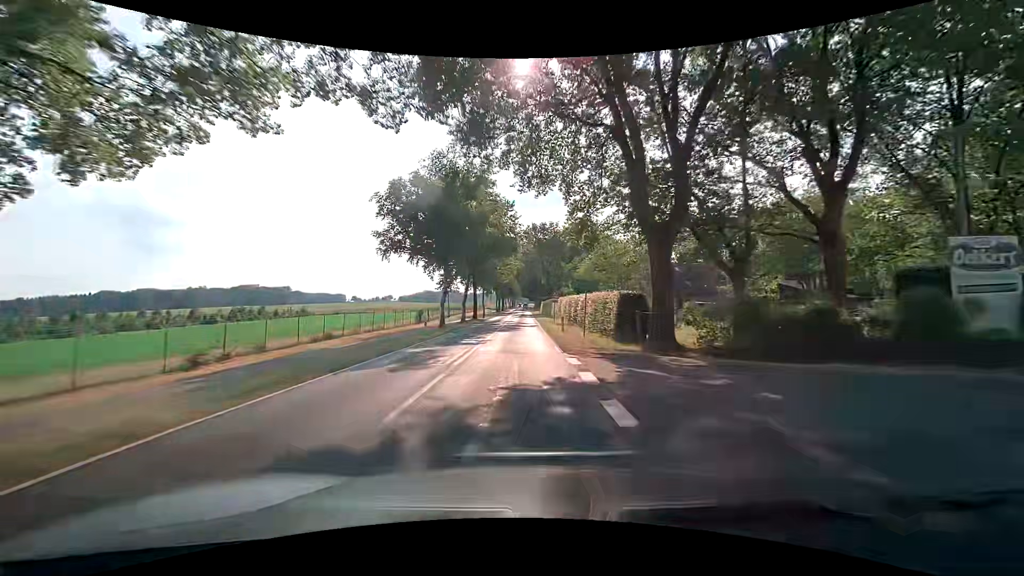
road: tertiary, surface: asphalt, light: Day
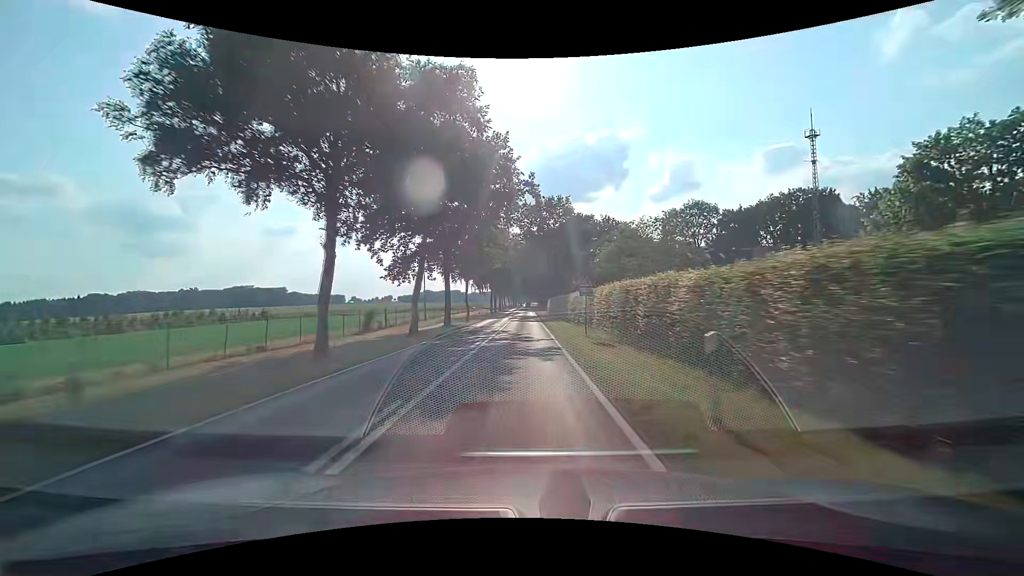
(-0.2, +21.5) m; -1°
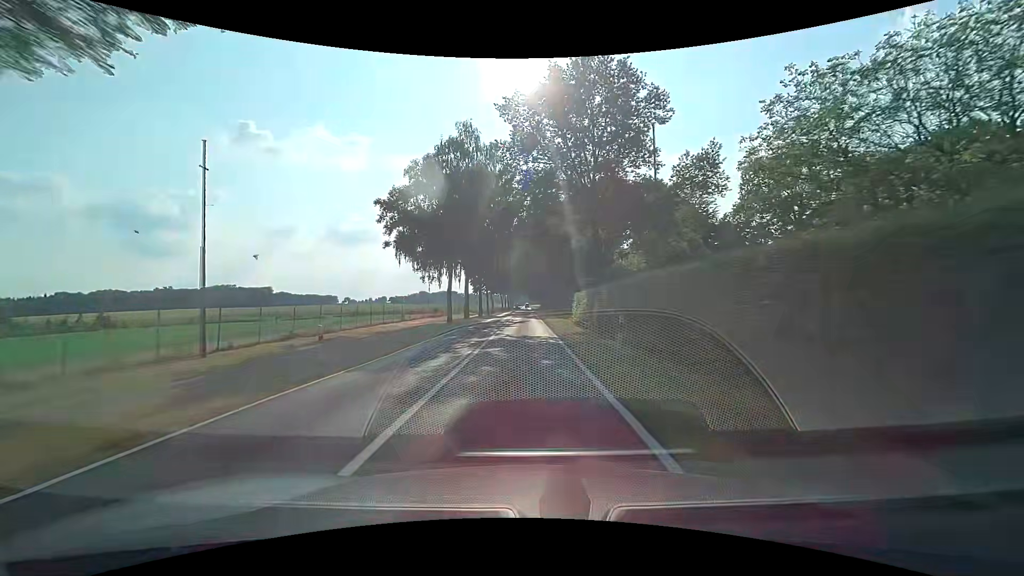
(+0.7, +43.1) m; +1°
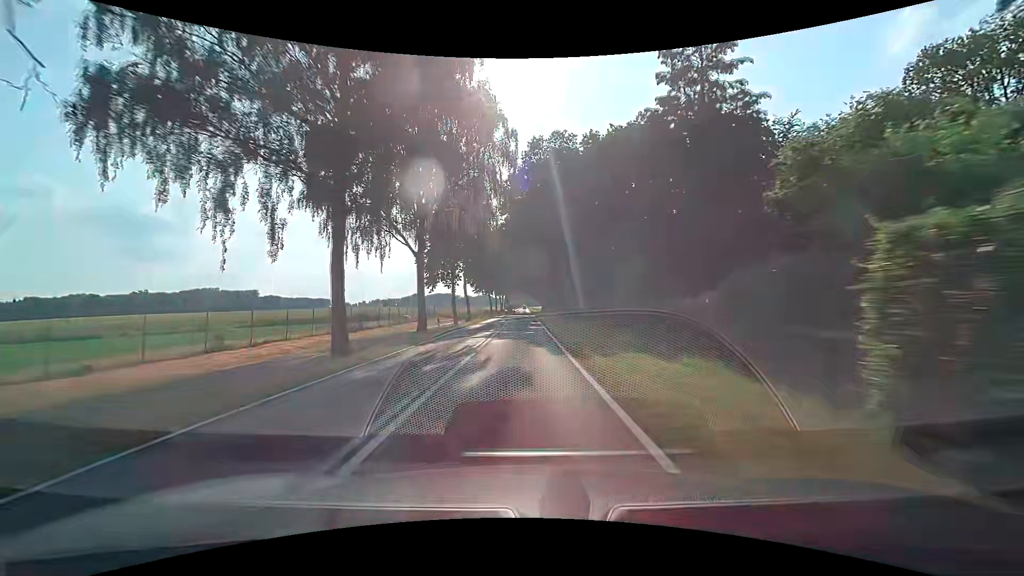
(+0.2, +32.3) m; 0°
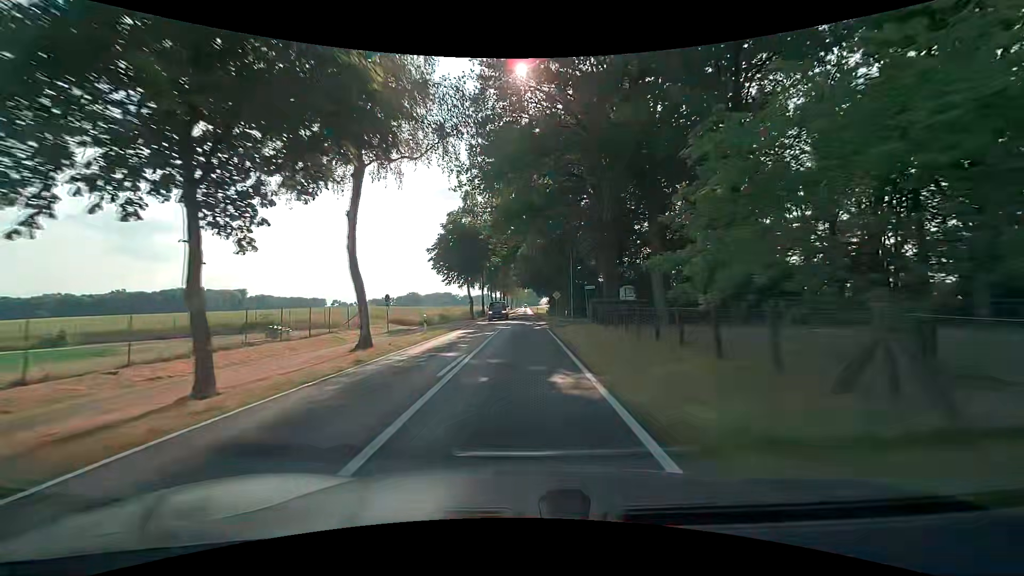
(0.0, +32.2) m; 0°
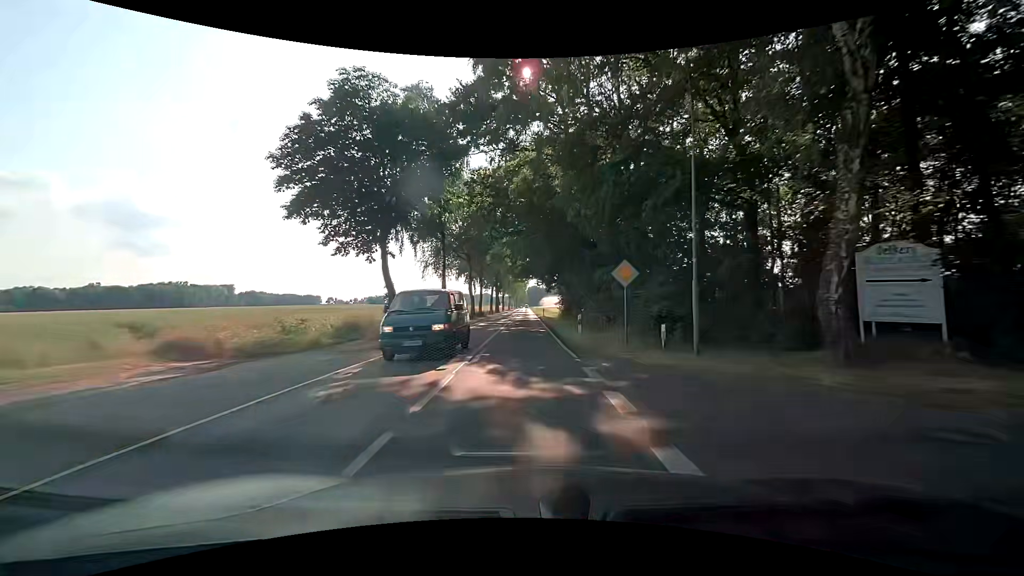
(+0.1, +32.2) m; -1°
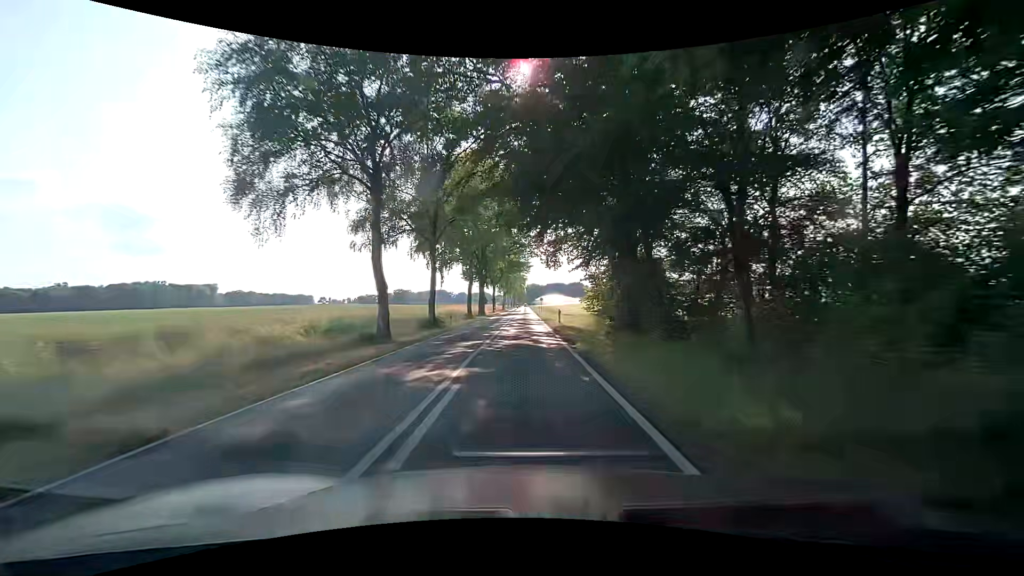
(+0.3, +32.2) m; +1°
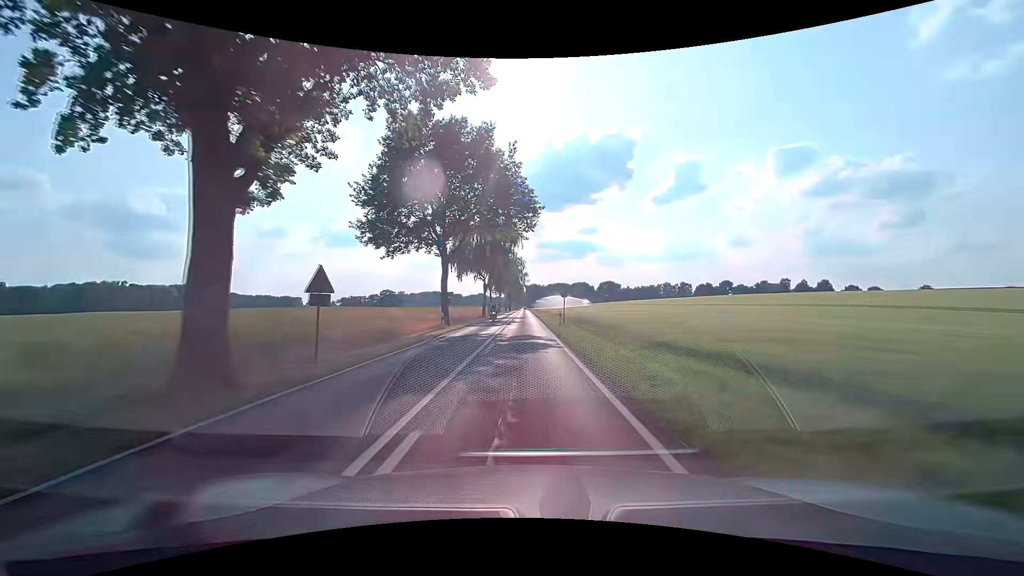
(-0.3, +53.6) m; 0°
(0, +10) (0, +20) (0, +30) (0, +40) (0, +50) (0, +60) (0, +70) (0, +80) (-1, +90) (-1, +100) m
